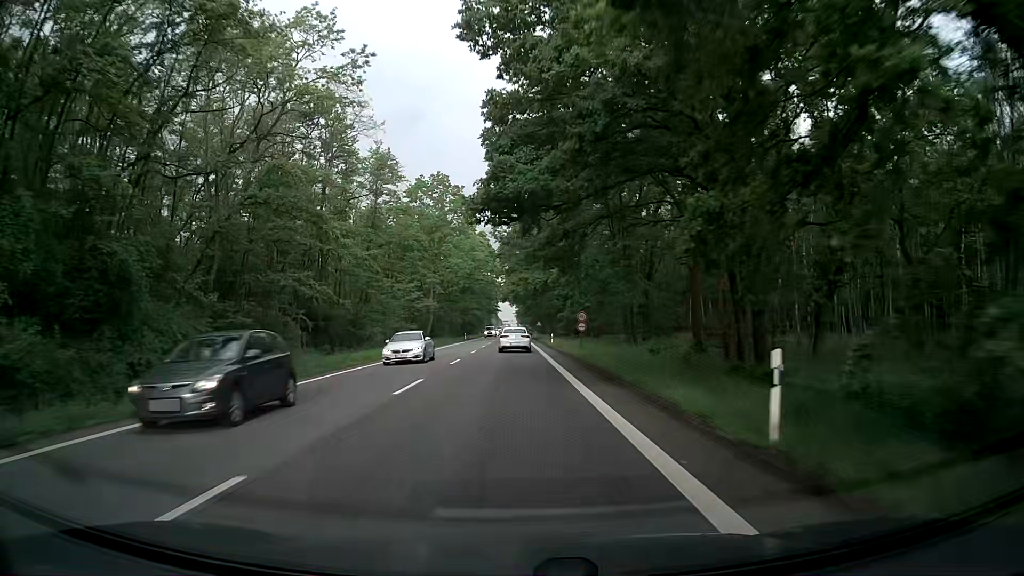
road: secondary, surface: asphalt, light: Day
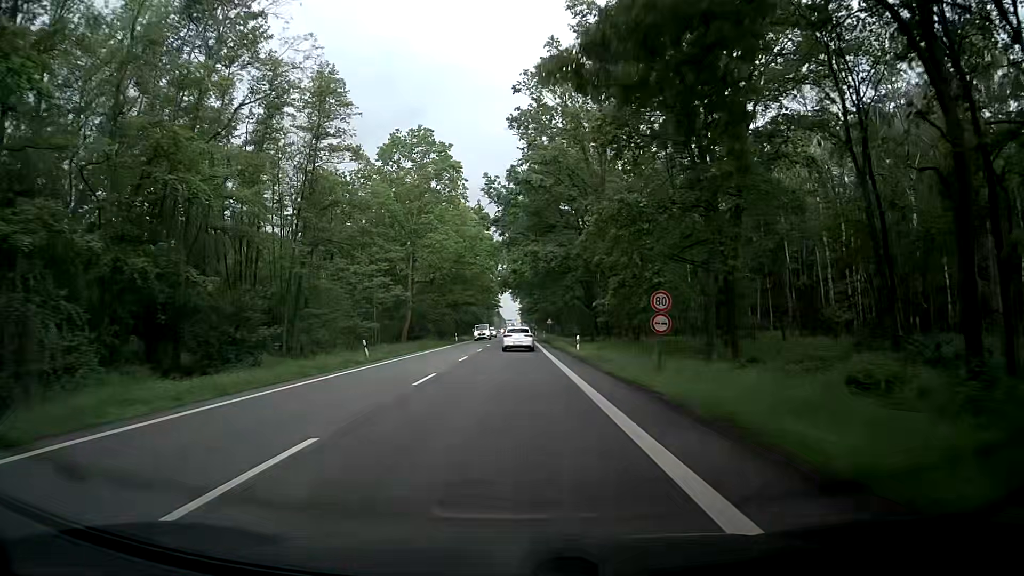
(-0.1, +22.2) m; 0°
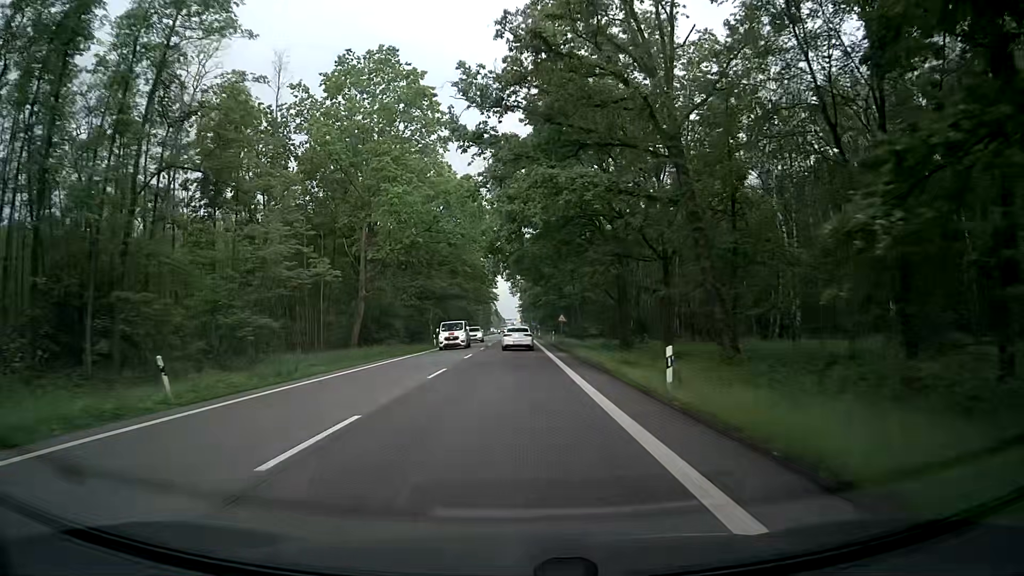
(-0.1, +22.2) m; -1°
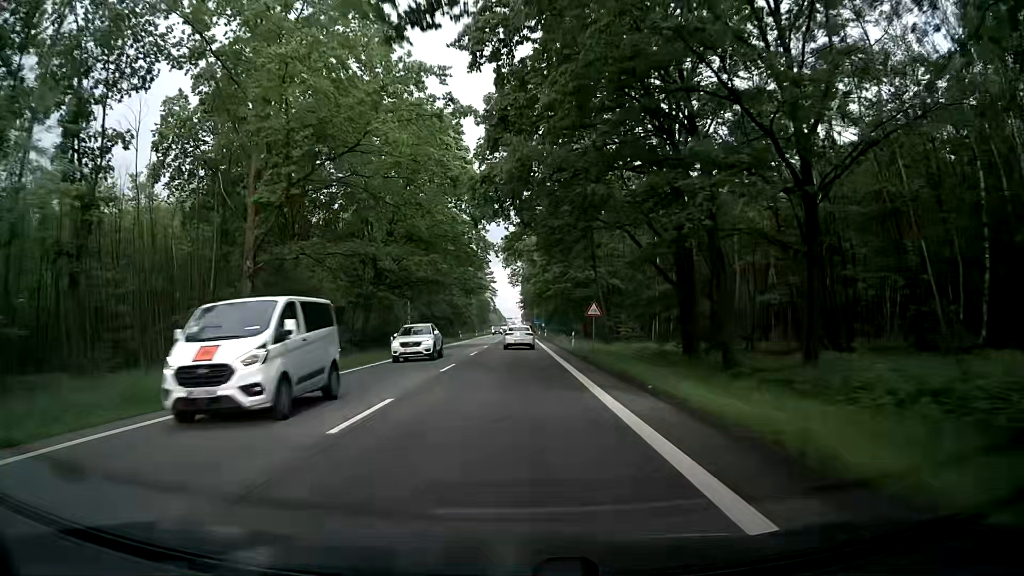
(+0.1, +22.2) m; 0°
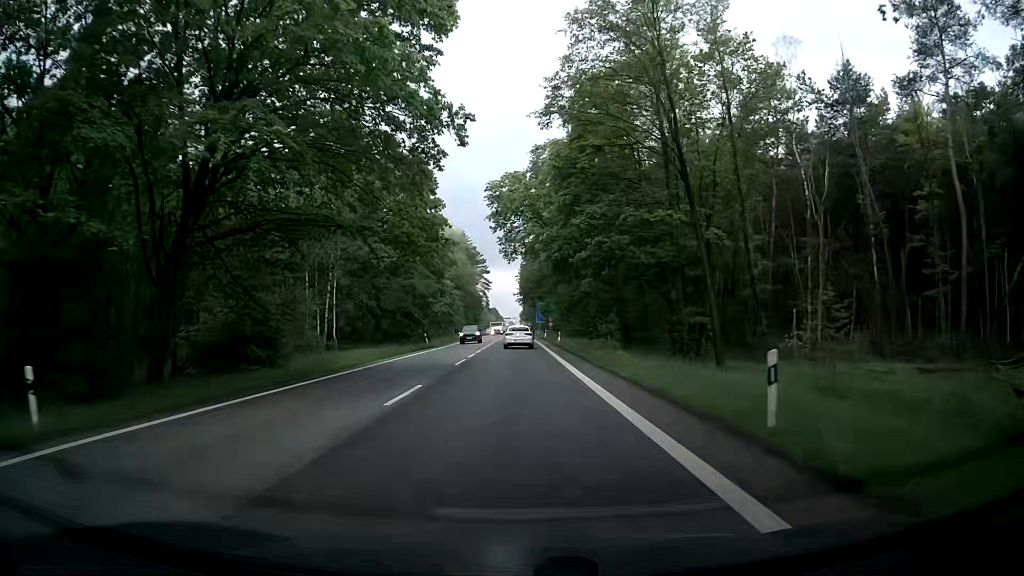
(+0.1, +33.3) m; +1°
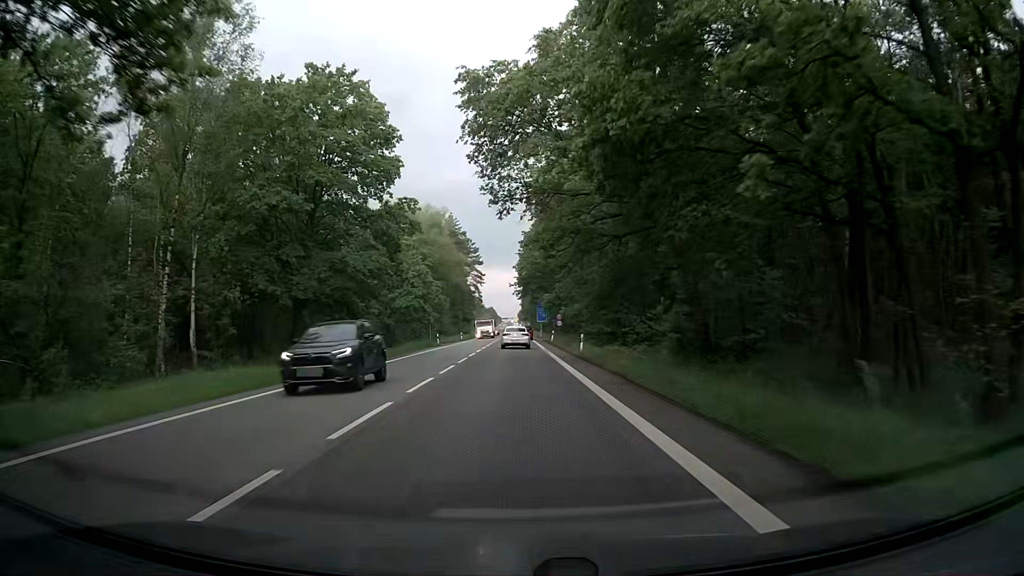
(-0.2, +22.2) m; 0°
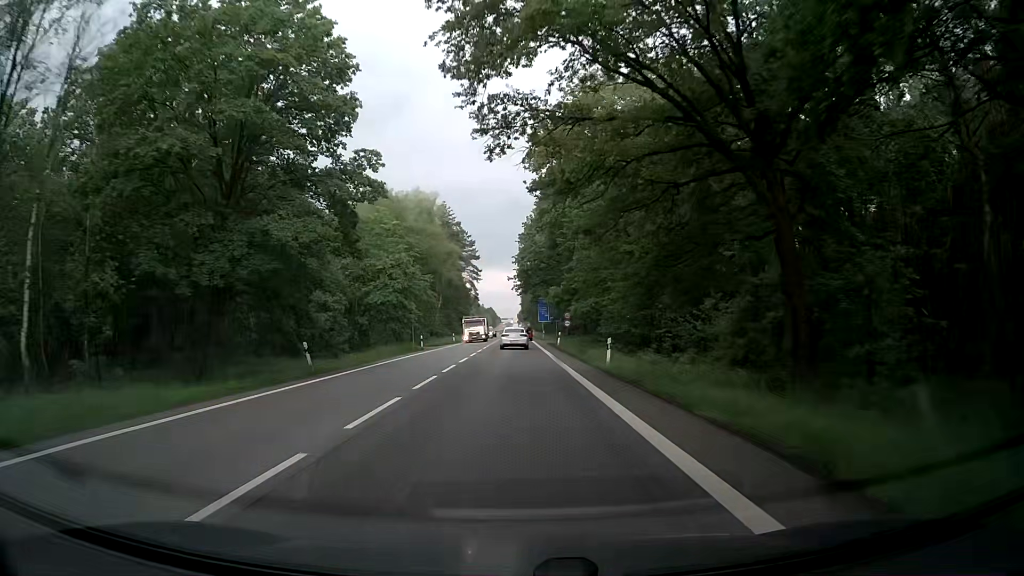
(+0.1, +11.1) m; 0°
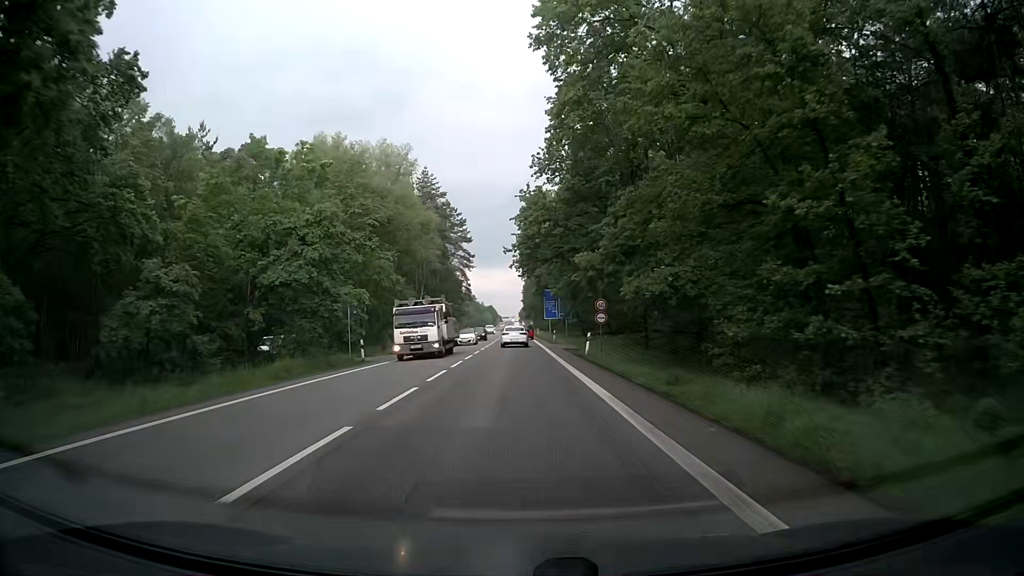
(-0.2, +22.3) m; 0°
(0, +10) (0, +20) (0, +30) (0, +40) (0, +50) (-1, +60) (-1, +70) (-1, +80) (-1, +90) (-1, +100) m
